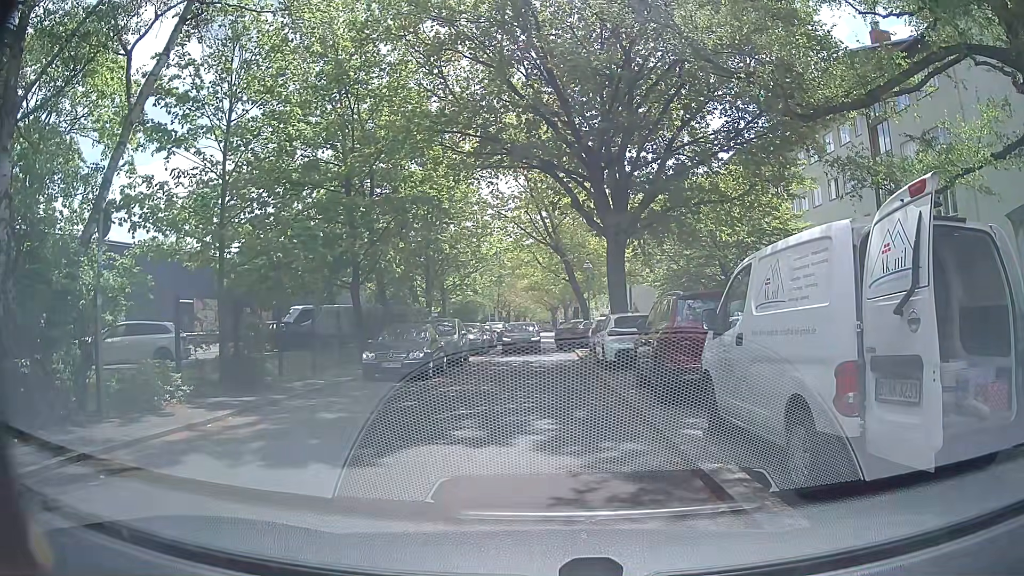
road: residential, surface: concrete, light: Day
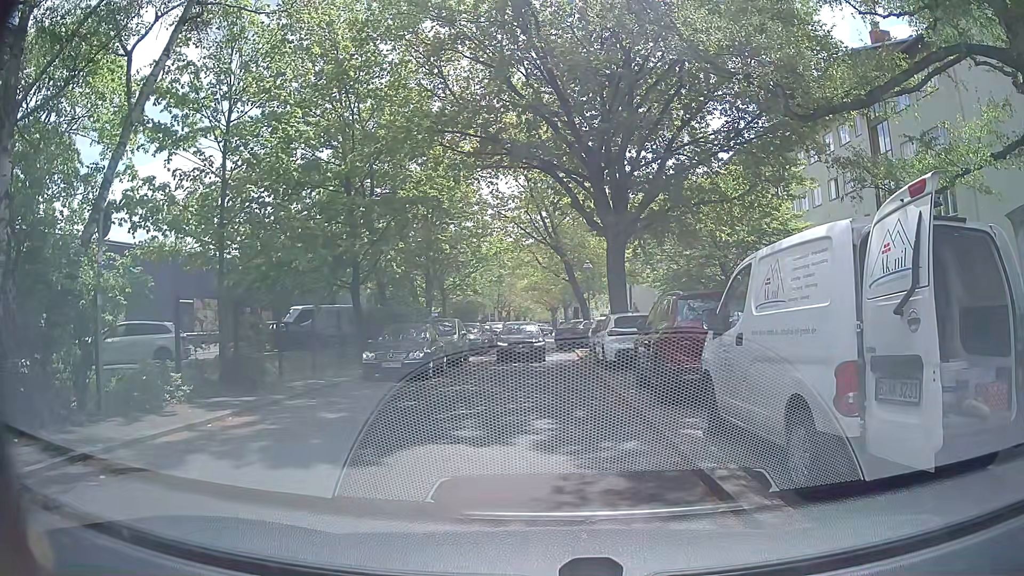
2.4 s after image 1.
(0.0, 0.0) m; 0°
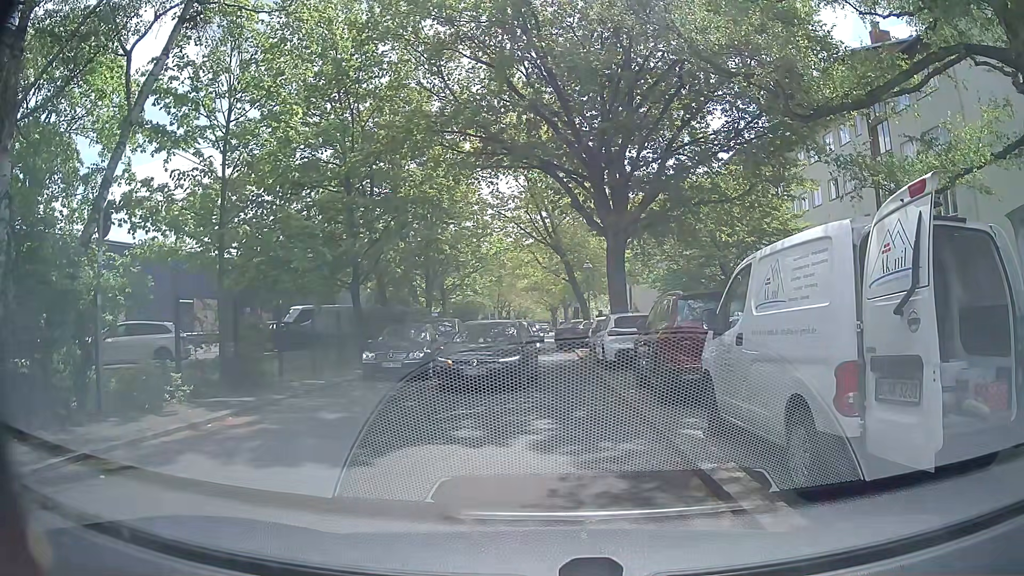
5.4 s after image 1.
(0.0, 0.0) m; 0°
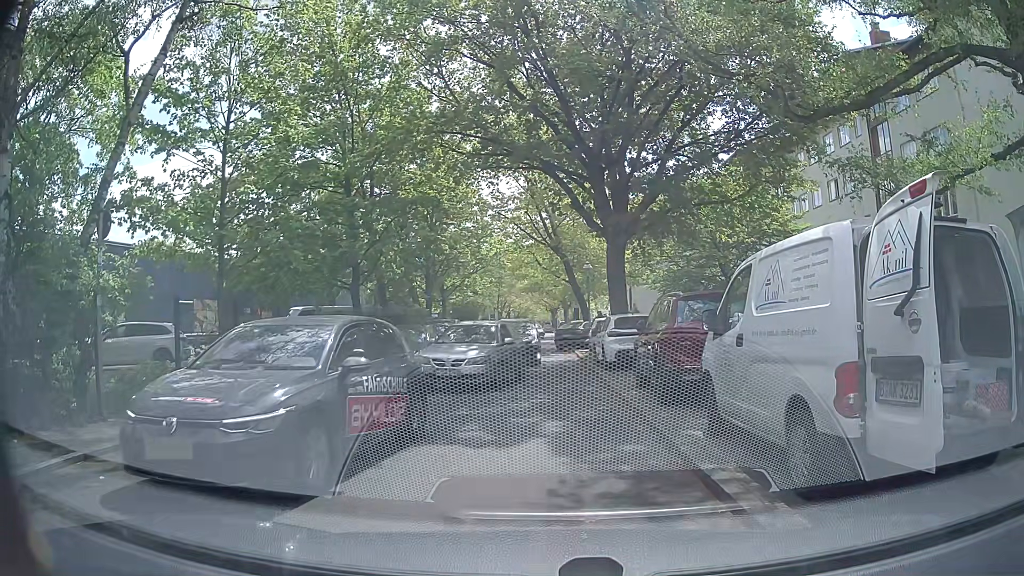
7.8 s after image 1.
(0.0, 0.0) m; 0°
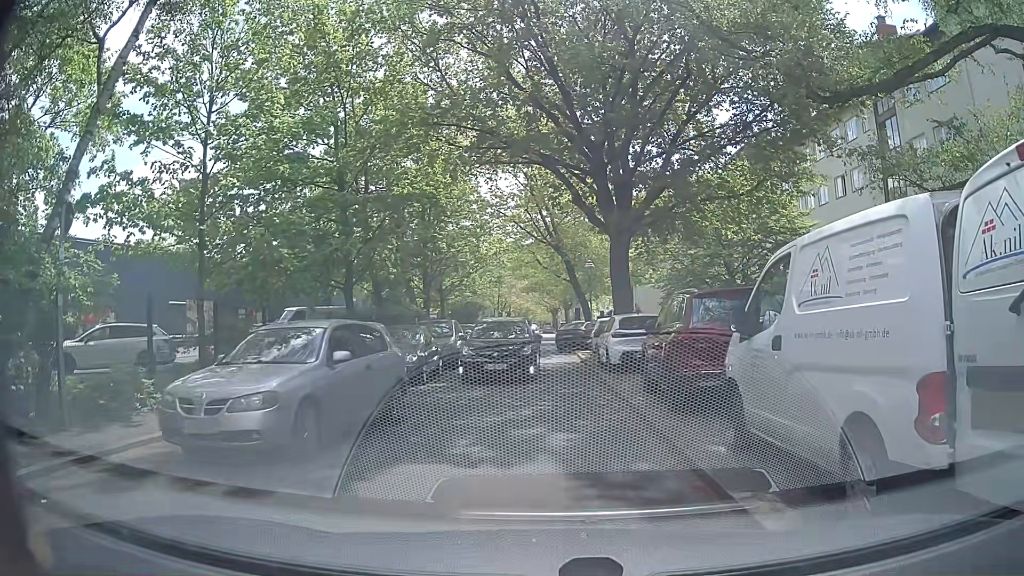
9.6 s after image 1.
(0.0, +1.0) m; 0°
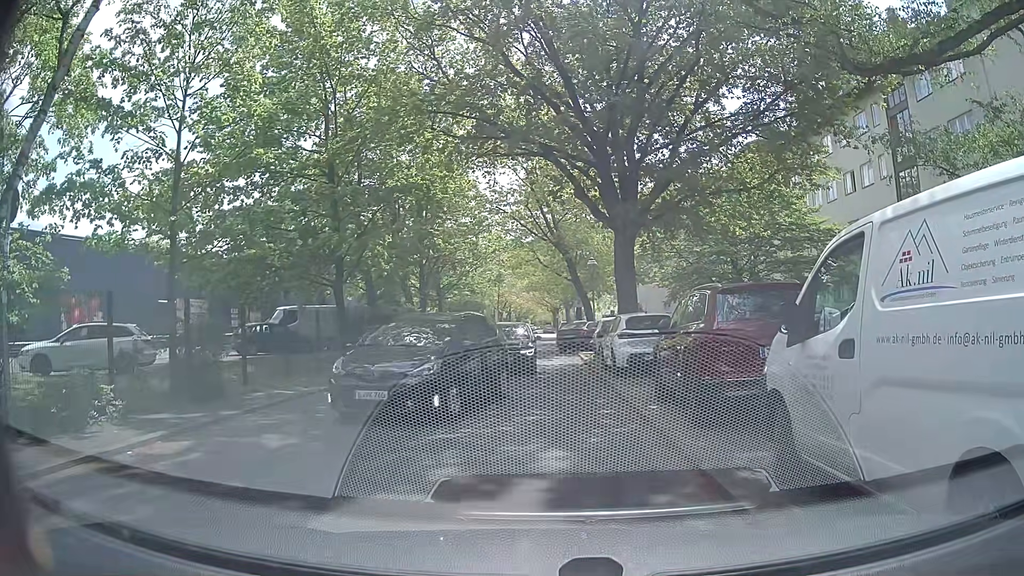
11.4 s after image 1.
(0.0, +1.2) m; 0°
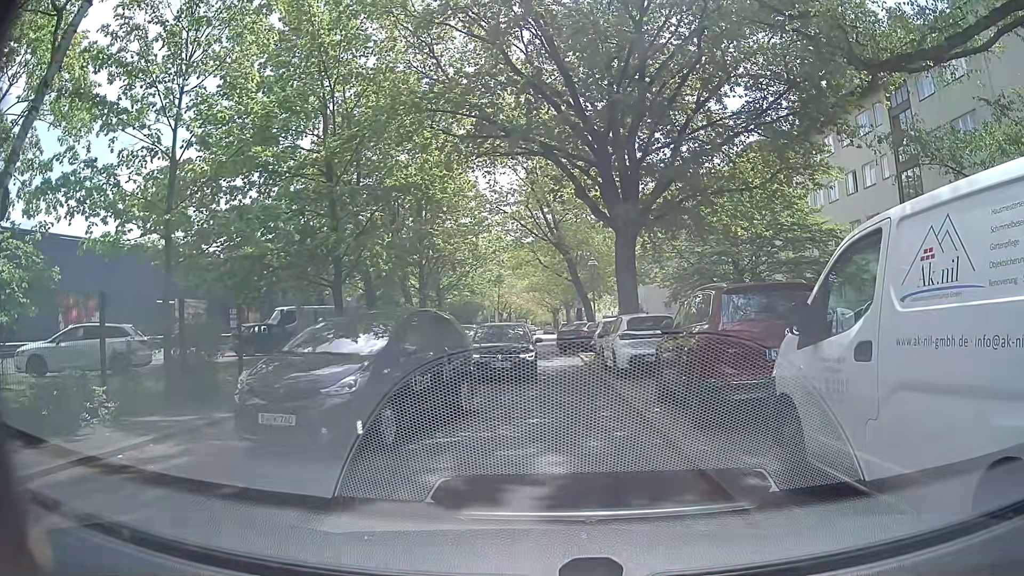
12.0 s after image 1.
(0.0, +0.2) m; 0°
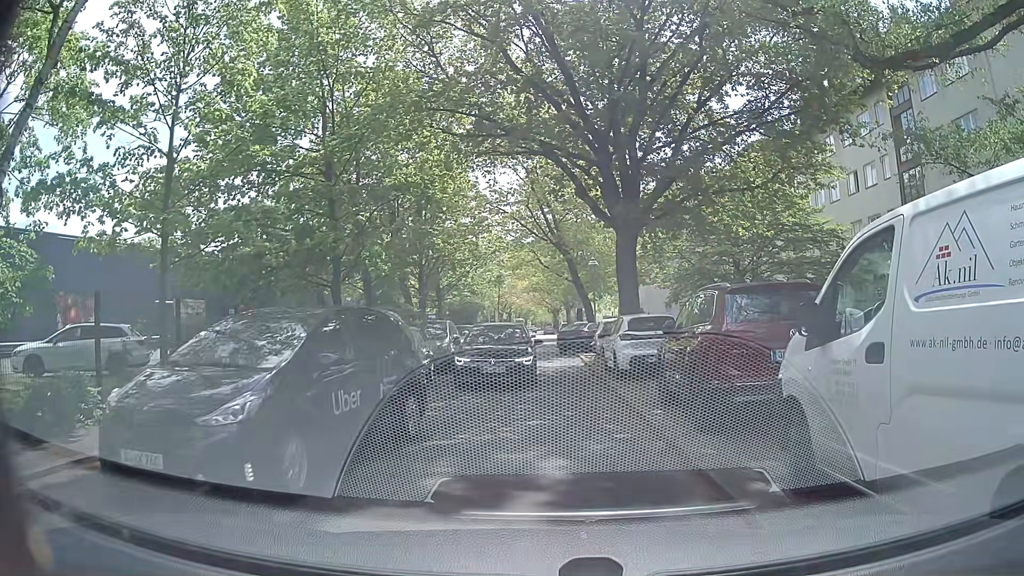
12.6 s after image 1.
(0.0, +0.1) m; 0°
